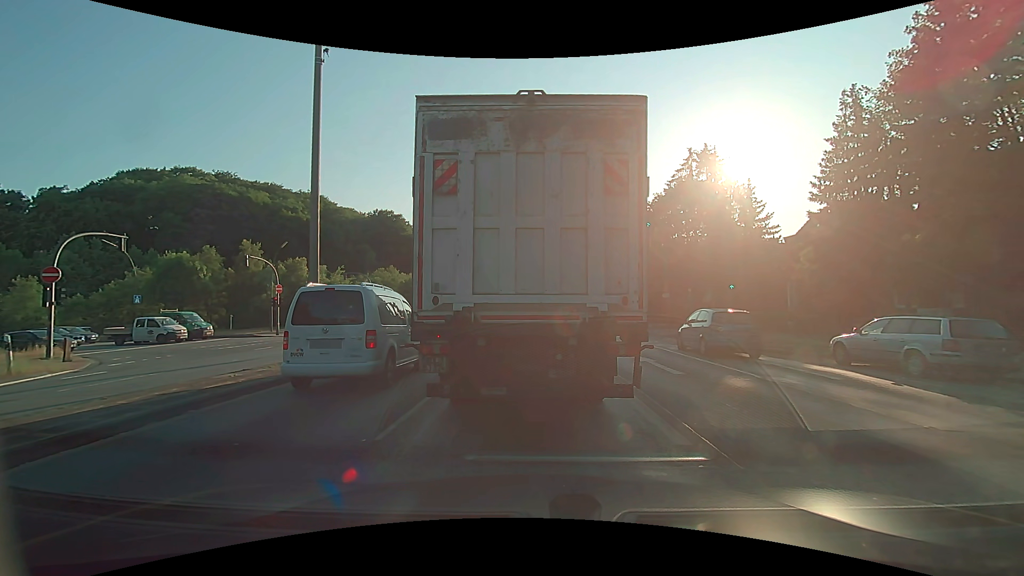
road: primary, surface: asphalt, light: Day
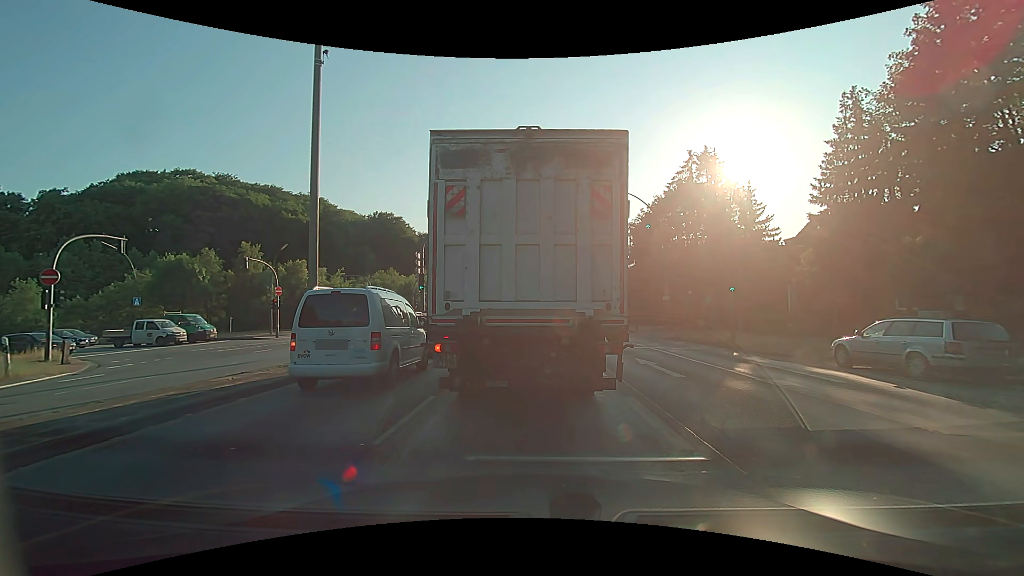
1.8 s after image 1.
(0.0, 0.0) m; 0°
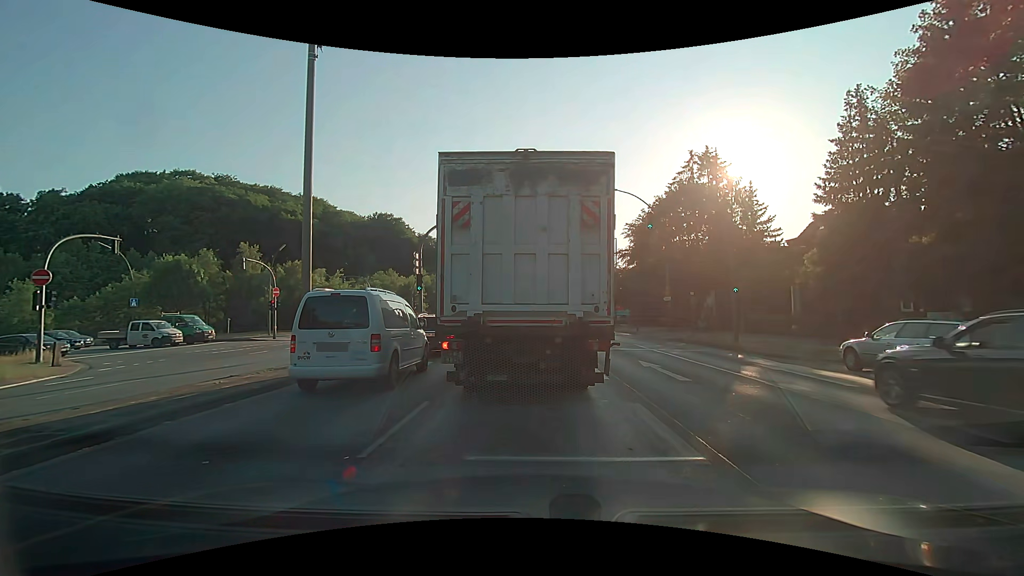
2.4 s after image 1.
(0.0, +0.5) m; 0°
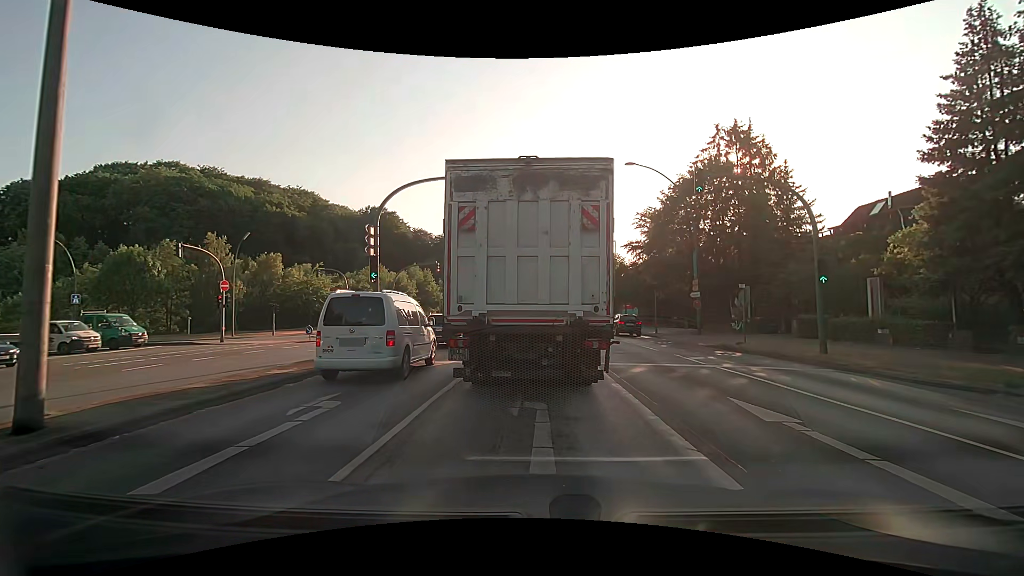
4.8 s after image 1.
(+0.4, +7.4) m; +2°
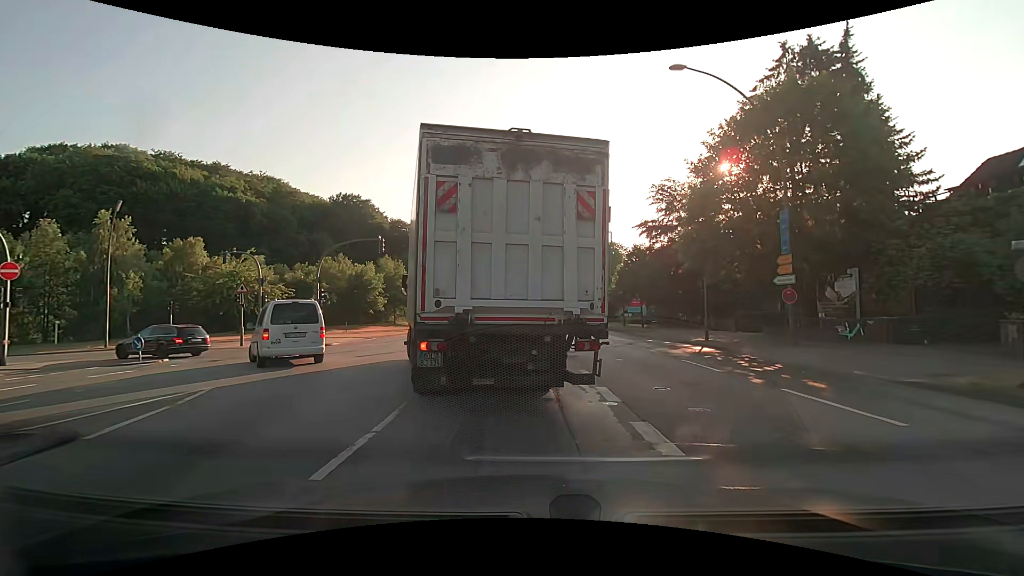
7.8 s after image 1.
(+0.5, +13.7) m; +2°
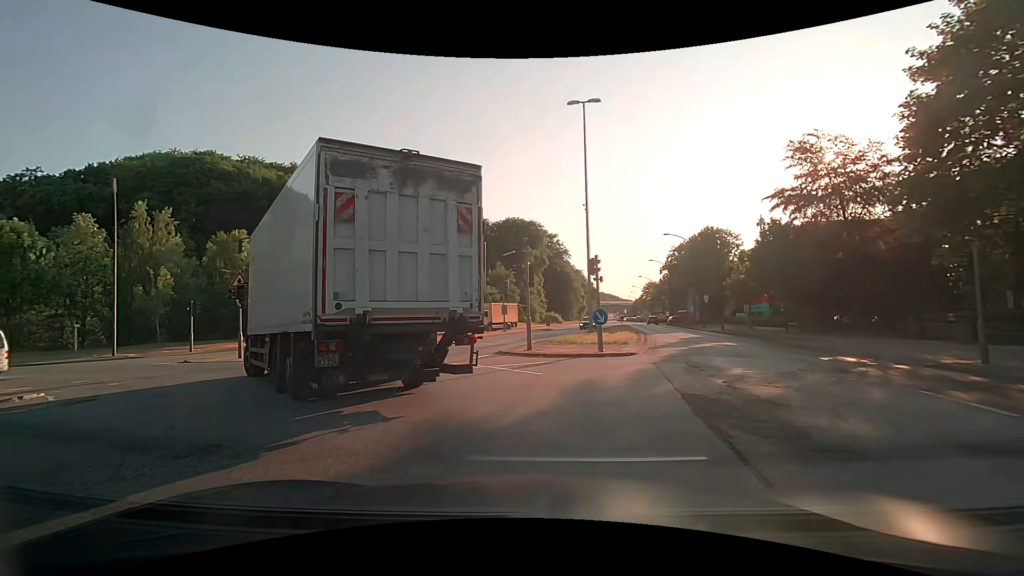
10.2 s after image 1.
(-0.5, +10.2) m; -9°
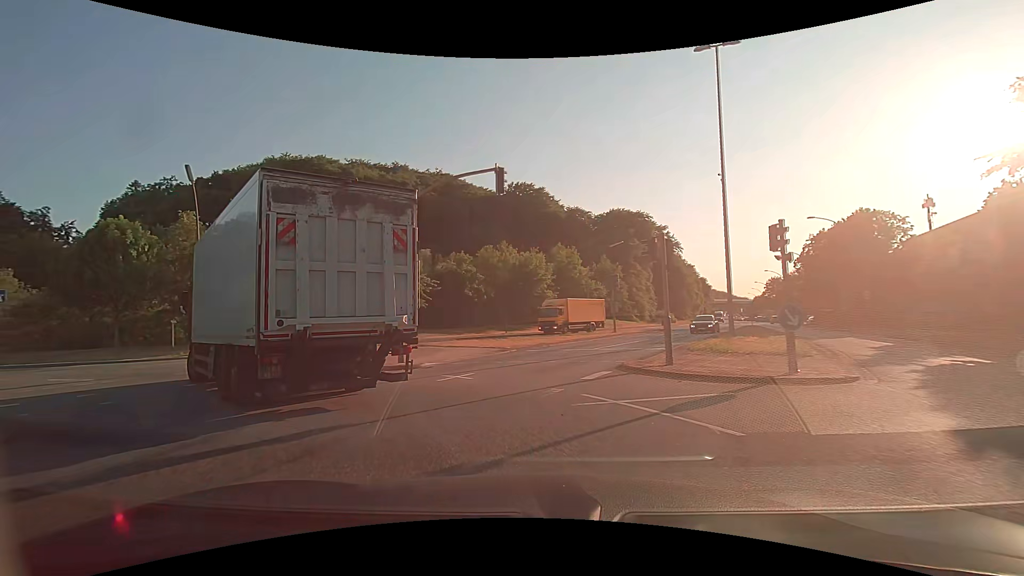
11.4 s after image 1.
(-0.5, +5.6) m; -12°
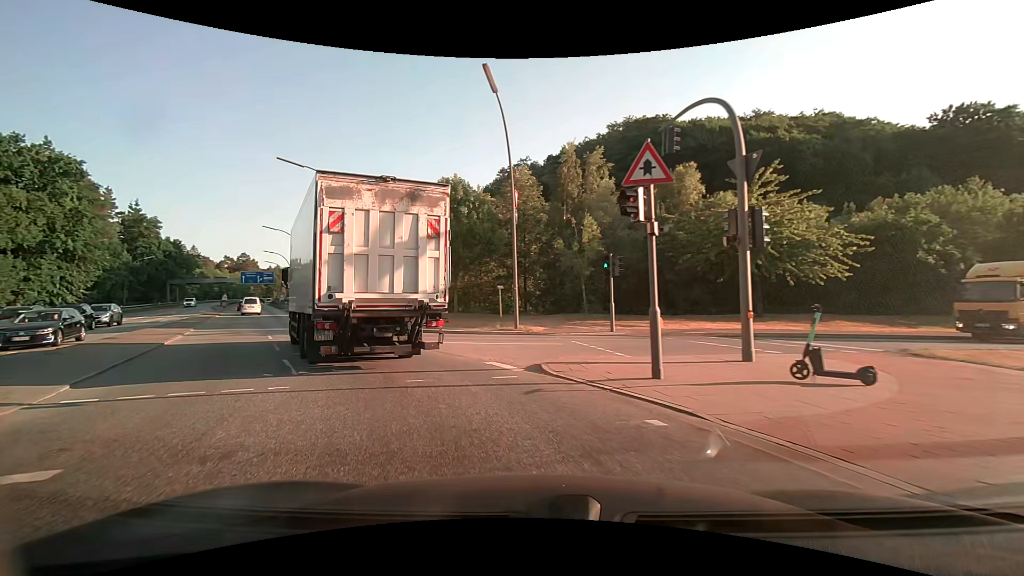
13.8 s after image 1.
(-4.3, +12.1) m; -37°
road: motorway_link
(-2, +10) (-7, +18) (-12, +27) (-18, +35) (-24, +43) (-30, +51) (-35, +60) (-41, +68) (-46, +77) (-51, +85) m
